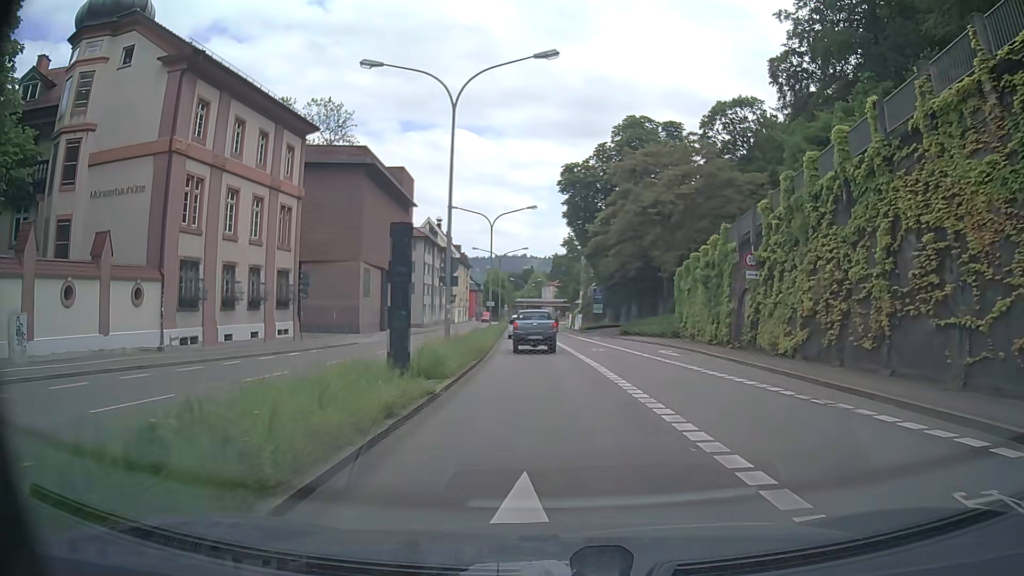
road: primary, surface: asphalt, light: Day
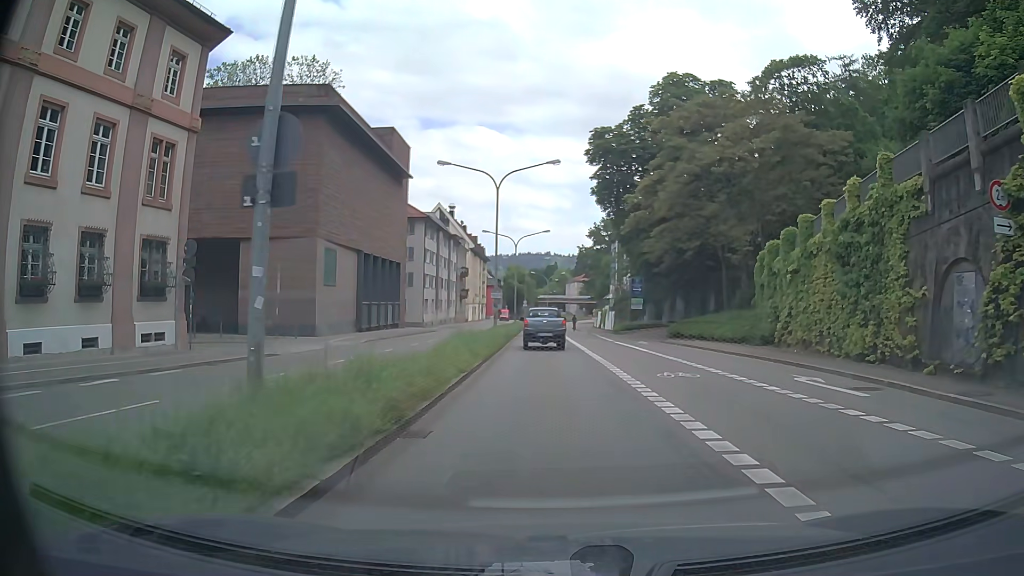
(-0.5, +14.7) m; -4°
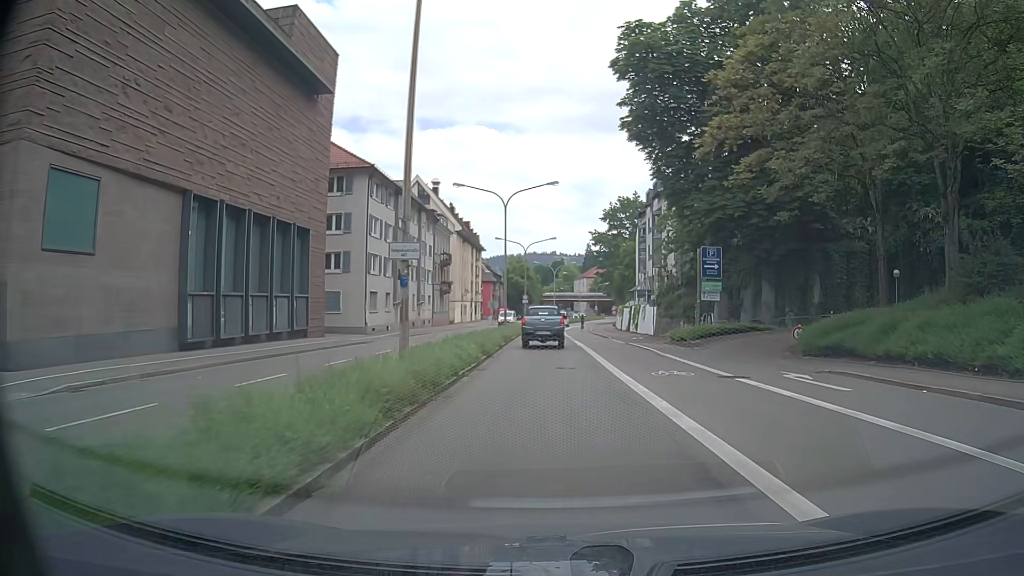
(-0.2, +25.0) m; 0°
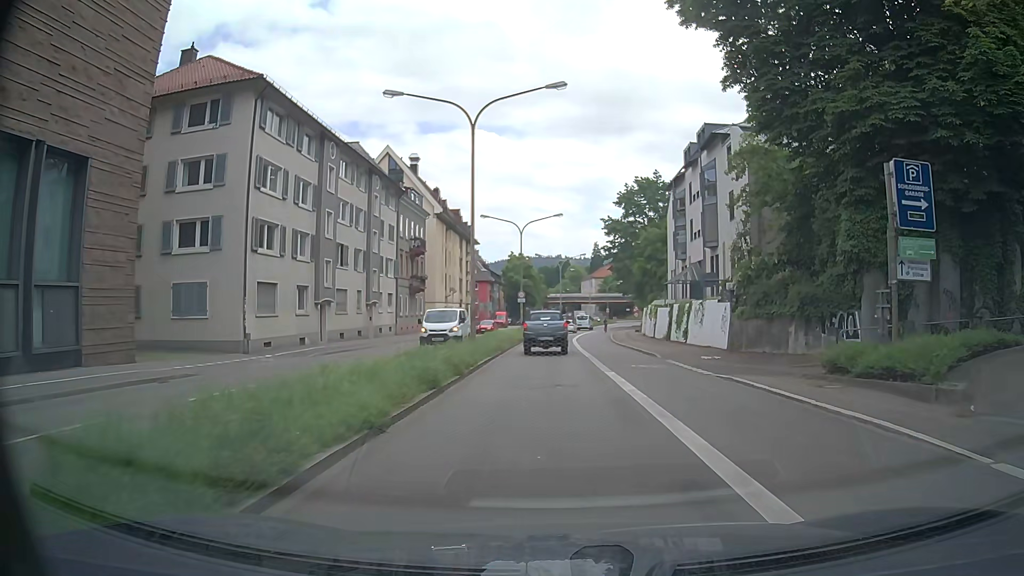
(0.0, +19.7) m; 0°
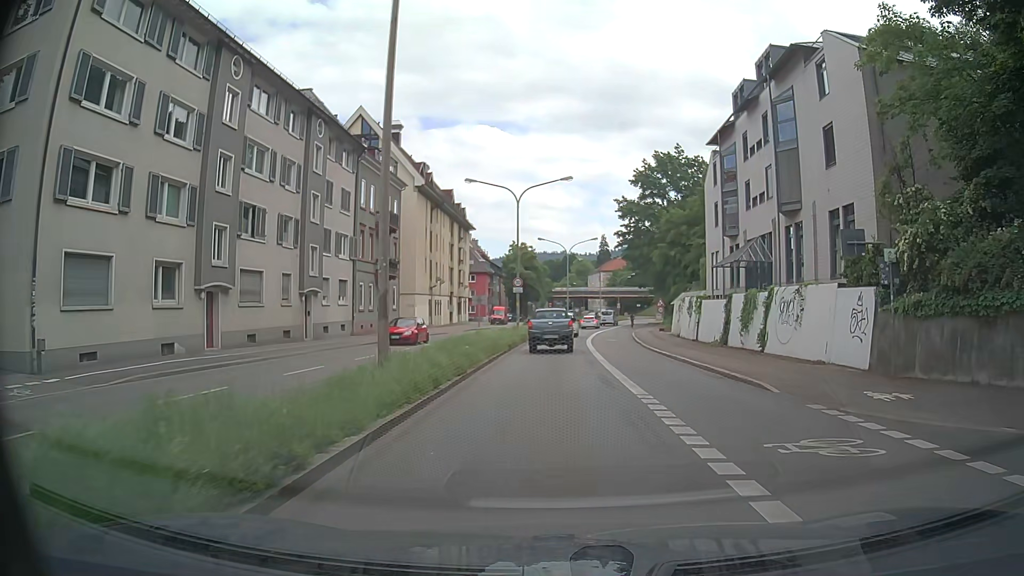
(0.0, +13.5) m; +1°
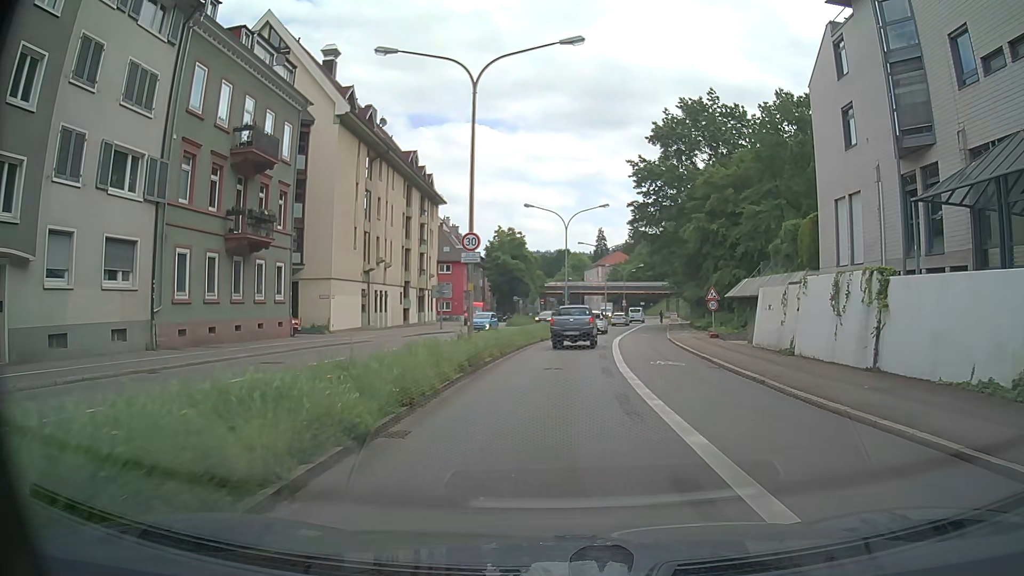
(-0.4, +22.2) m; -1°
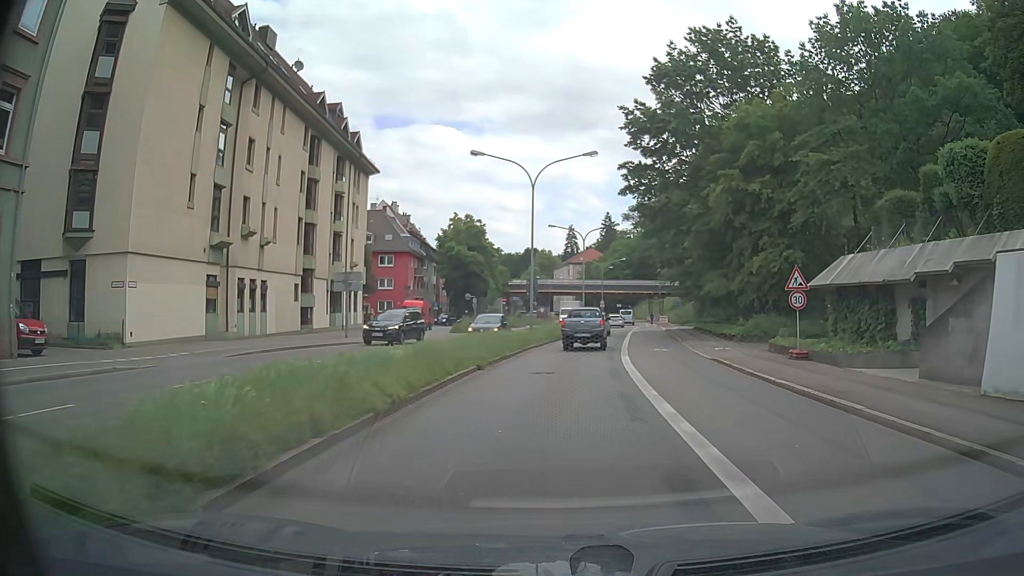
(+0.4, +18.1) m; +2°
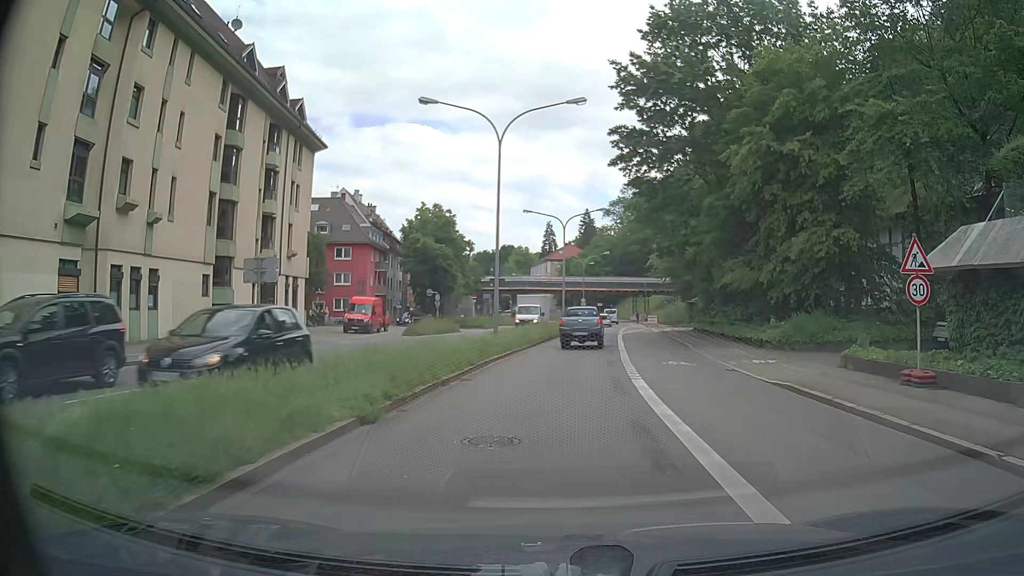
(+0.2, +9.0) m; +2°
(0, +10) (+1, +20) (+1, +30) (+3, +40) (+4, +50) (+5, +60) (+6, +70) (+7, +80) (+9, +90) (+9, +100) m
